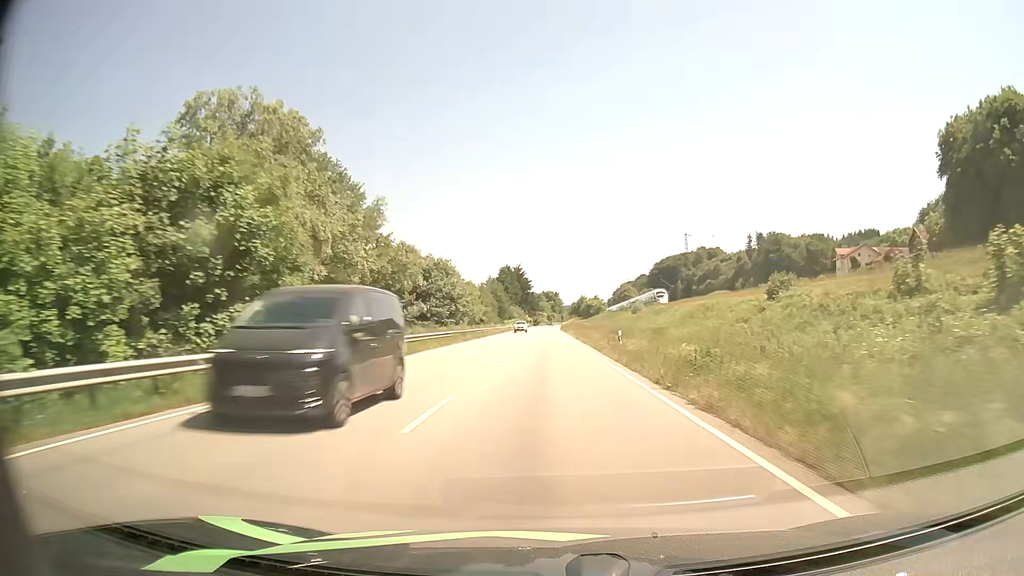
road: primary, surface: asphalt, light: Day
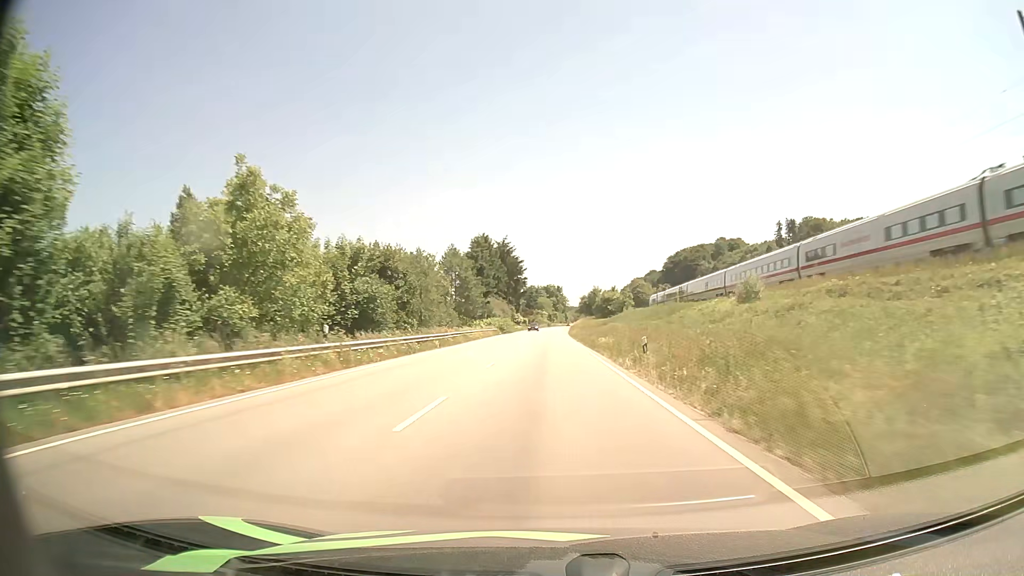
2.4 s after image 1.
(+0.2, +61.1) m; 0°
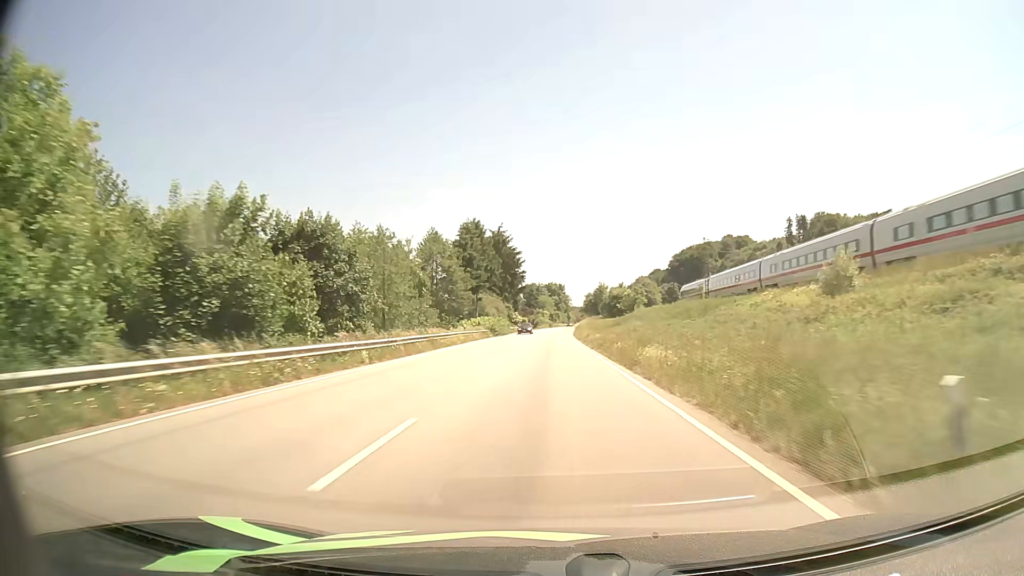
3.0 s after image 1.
(0.0, +15.4) m; 0°
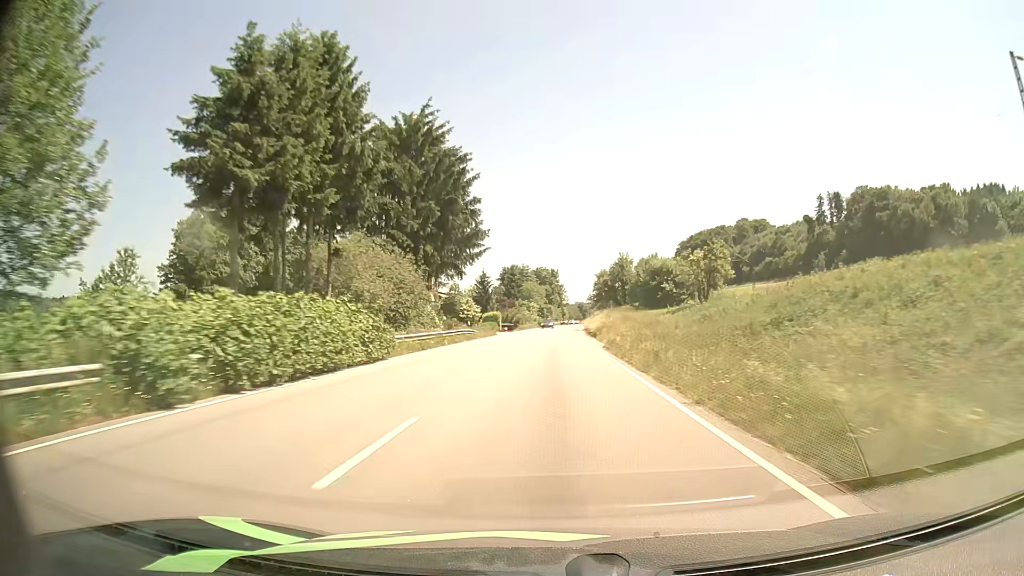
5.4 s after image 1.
(+0.2, +61.2) m; +1°
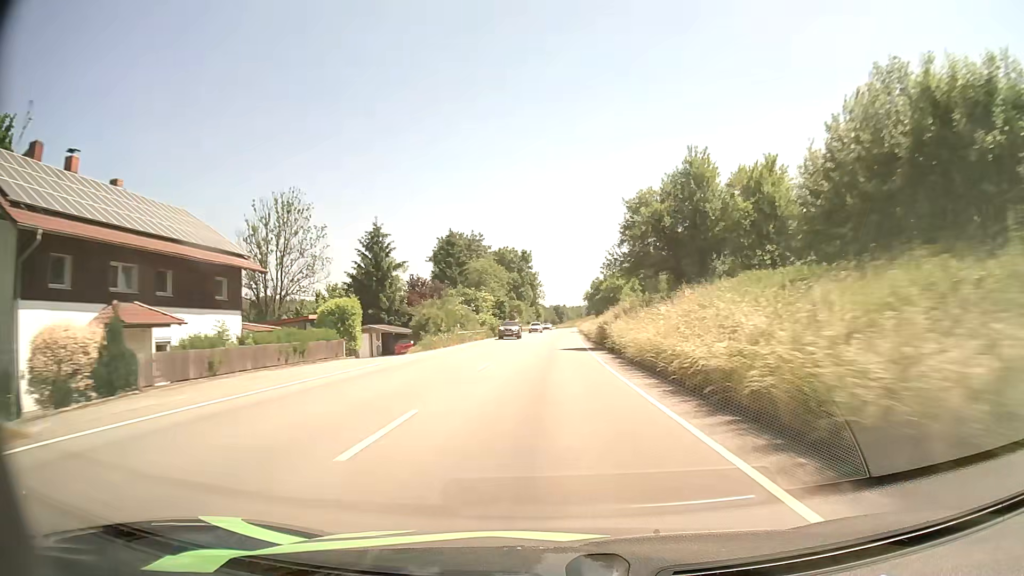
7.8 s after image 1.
(+1.3, +60.0) m; +2°
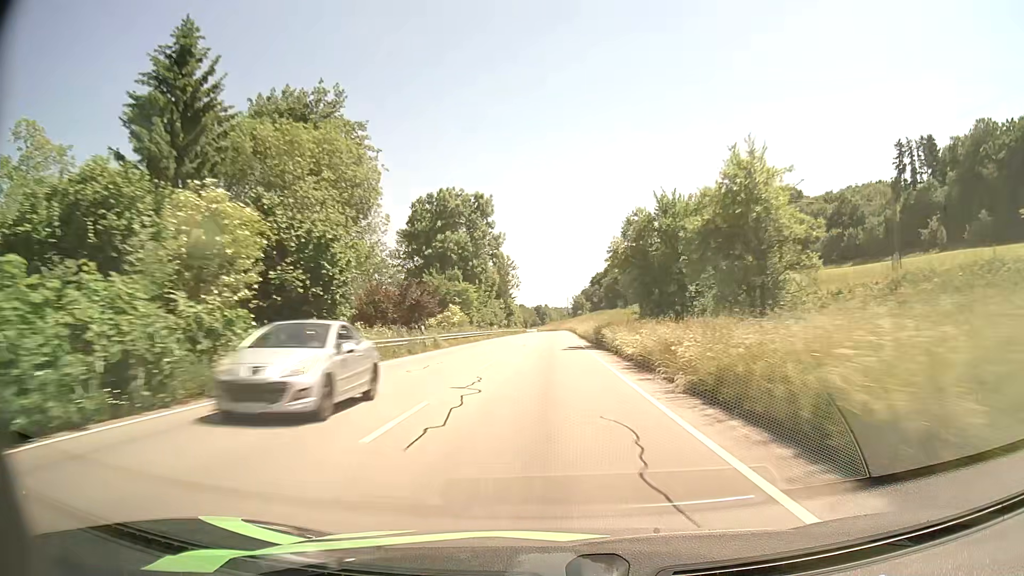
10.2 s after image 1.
(+0.7, +60.1) m; +1°
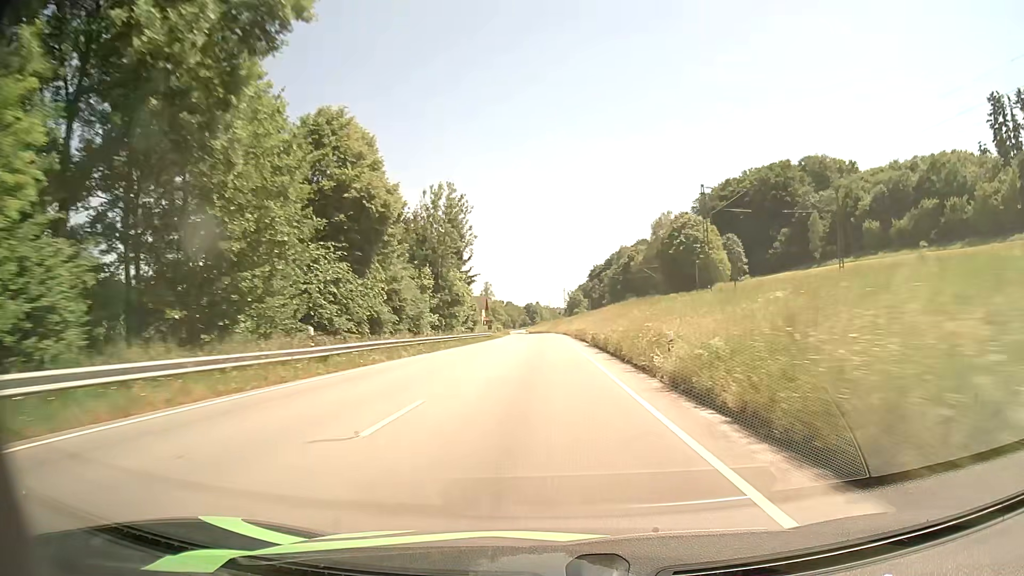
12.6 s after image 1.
(+0.6, +60.9) m; +1°
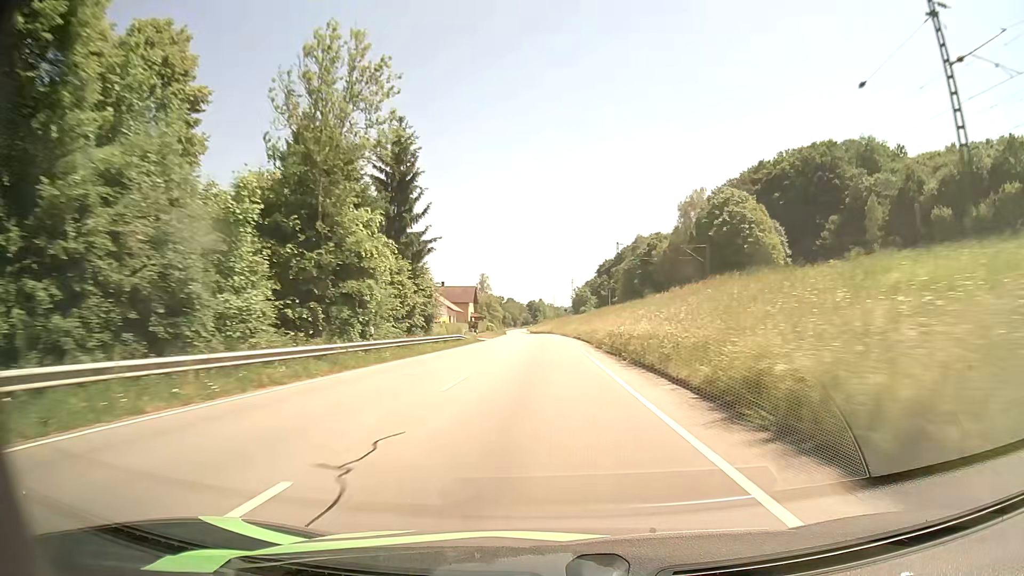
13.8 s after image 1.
(-0.1, +30.9) m; -1°
(0, +10) (0, +20) (0, +30) (0, +40) (0, +50) (0, +60) (0, +70) (-1, +80) (-1, +90) (-1, +100) m
